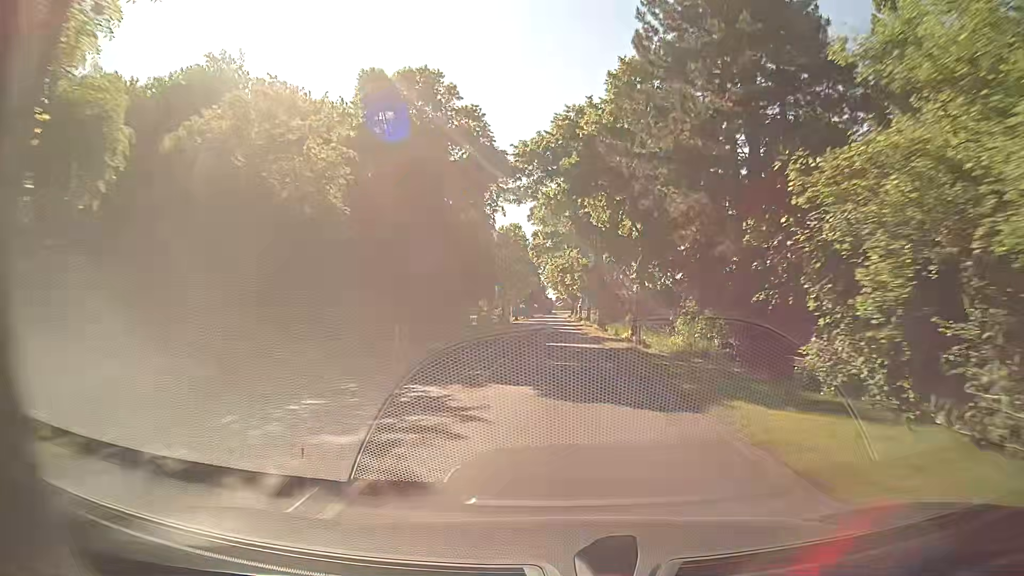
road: secondary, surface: asphalt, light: Day
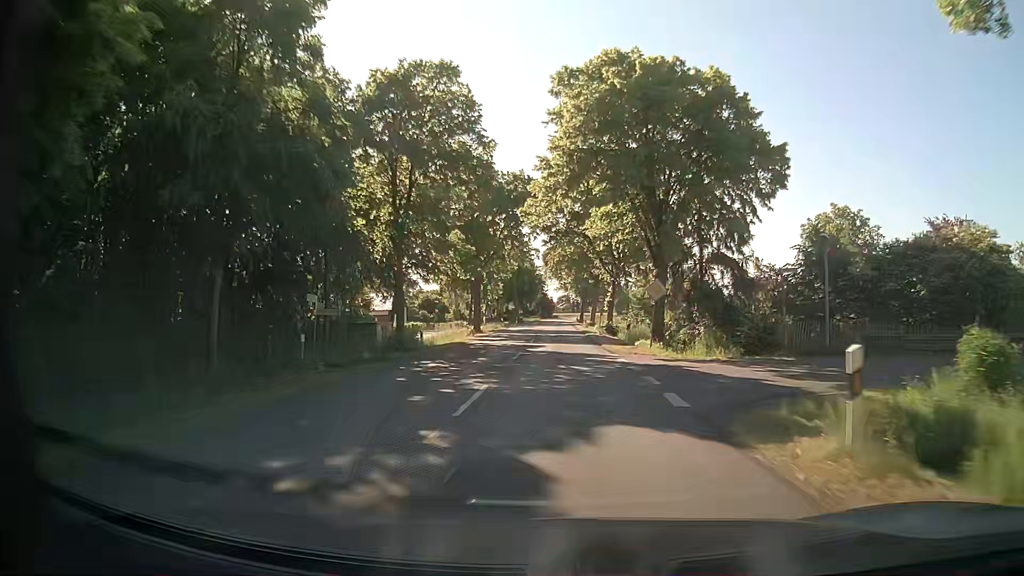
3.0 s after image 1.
(+0.2, +54.6) m; 0°
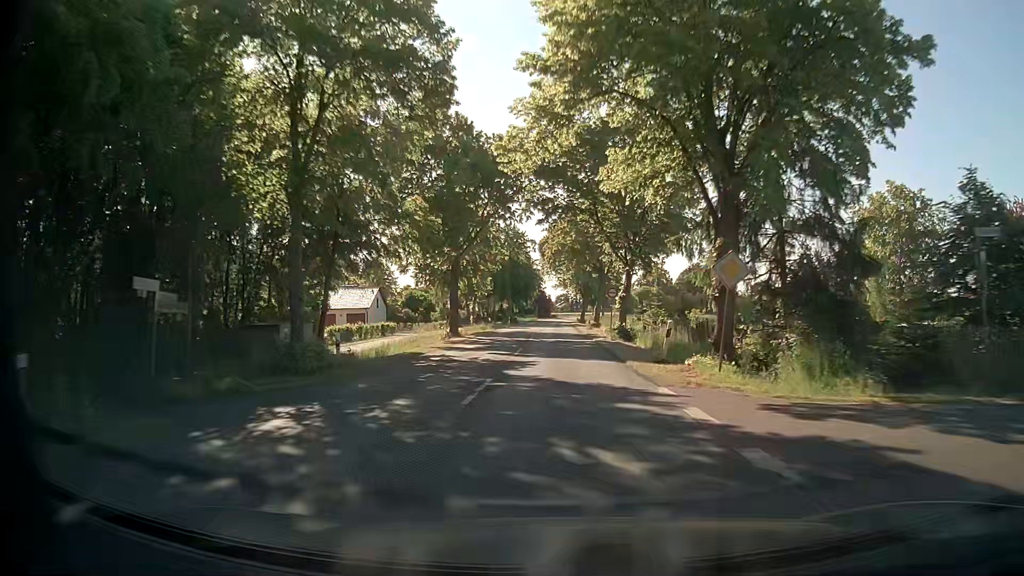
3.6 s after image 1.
(0.0, +10.9) m; +1°
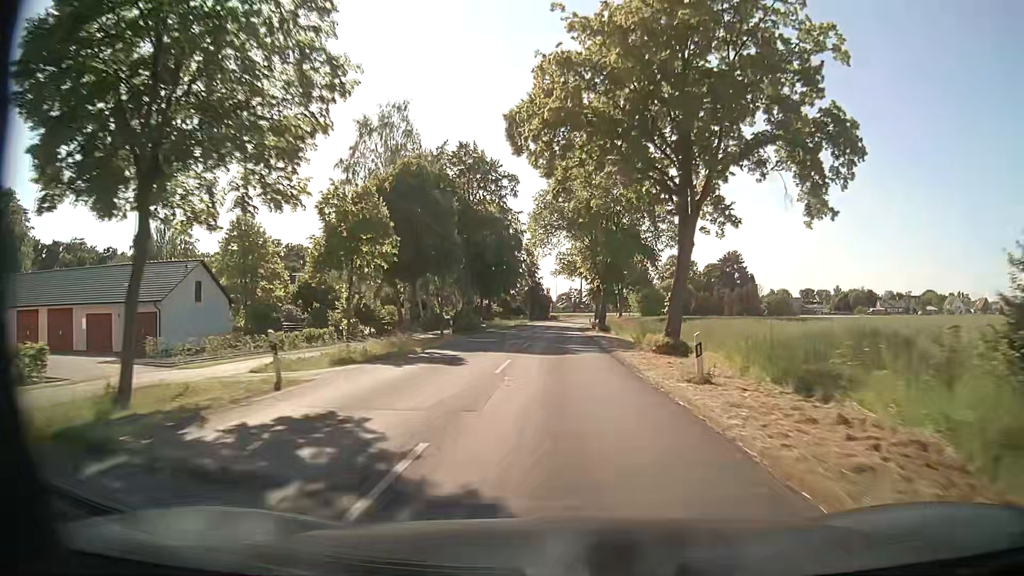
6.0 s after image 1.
(-0.5, +43.6) m; -1°
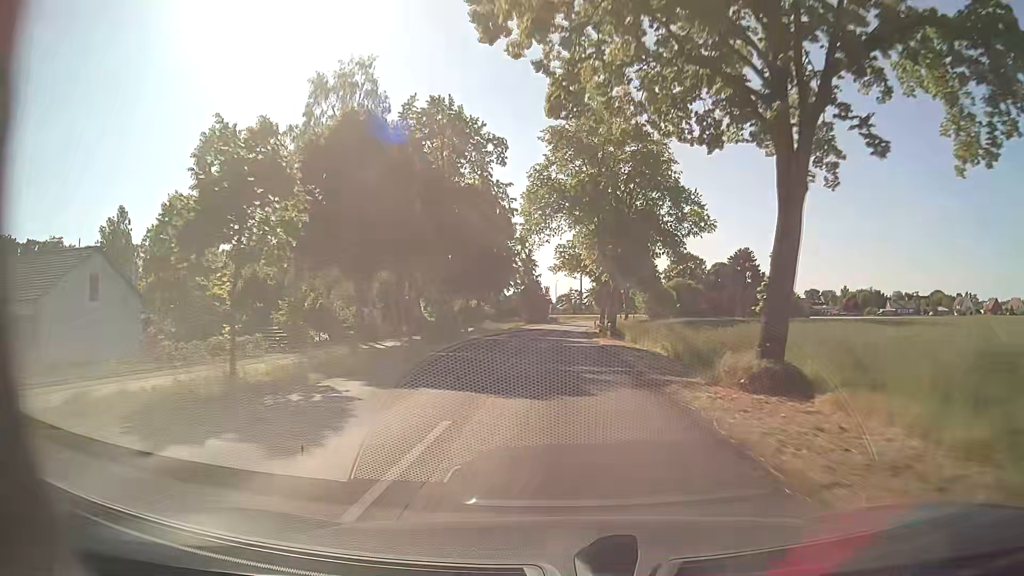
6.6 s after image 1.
(0.0, +10.9) m; 0°
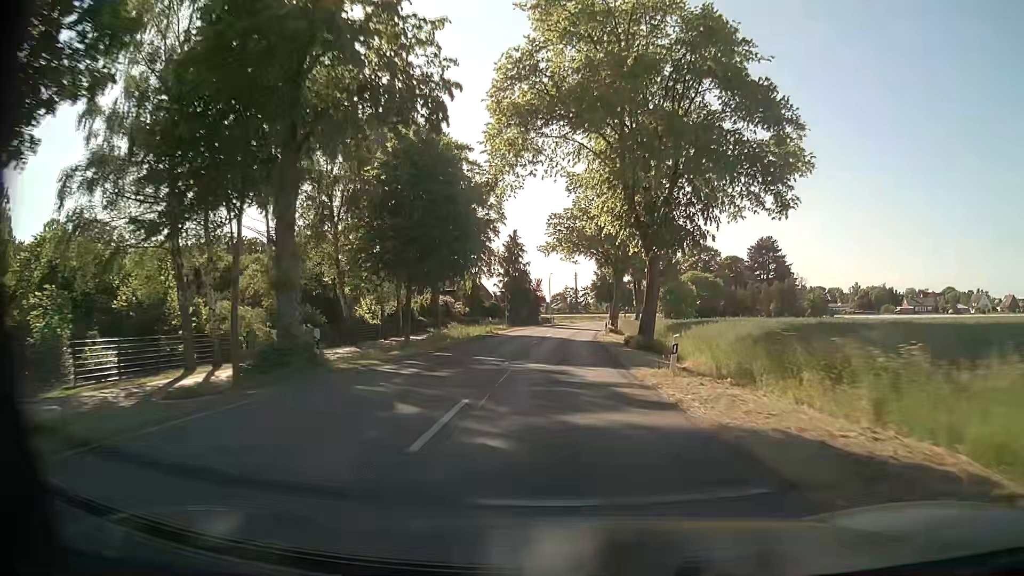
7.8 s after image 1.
(+0.1, +21.8) m; 0°
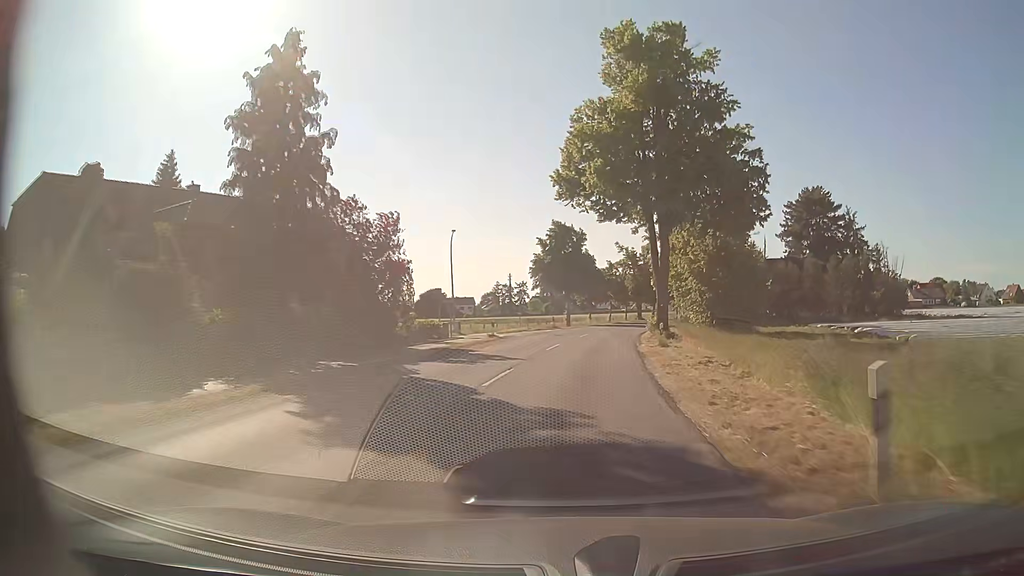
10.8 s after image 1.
(+1.7, +54.6) m; +5°
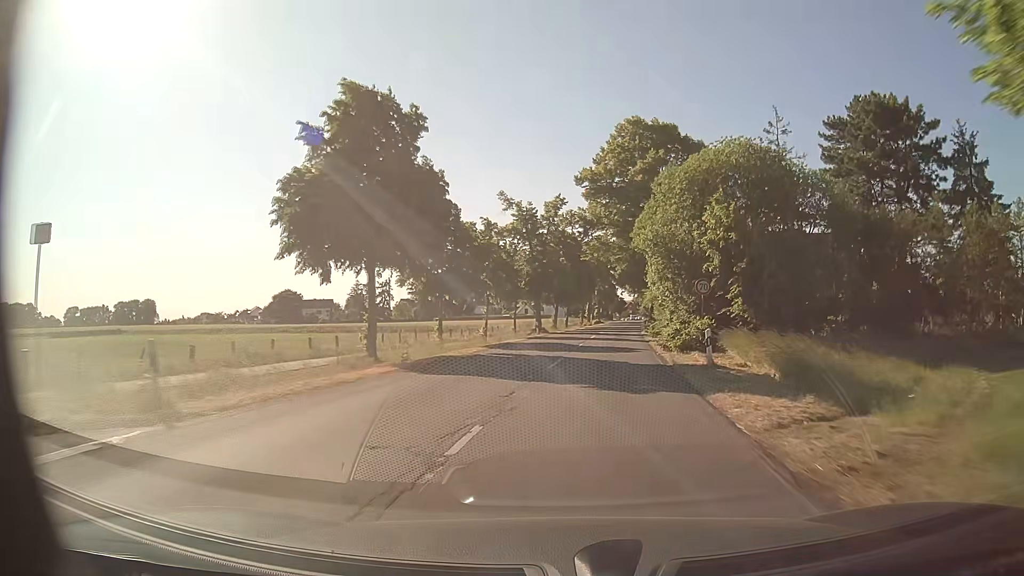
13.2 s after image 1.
(+3.4, +43.4) m; +9°
(0, +10) (+1, +20) (+2, +30) (+4, +40) (+5, +50) (+6, +60) (+7, +70) (+9, +79) (+10, +89) (+11, +99) m
